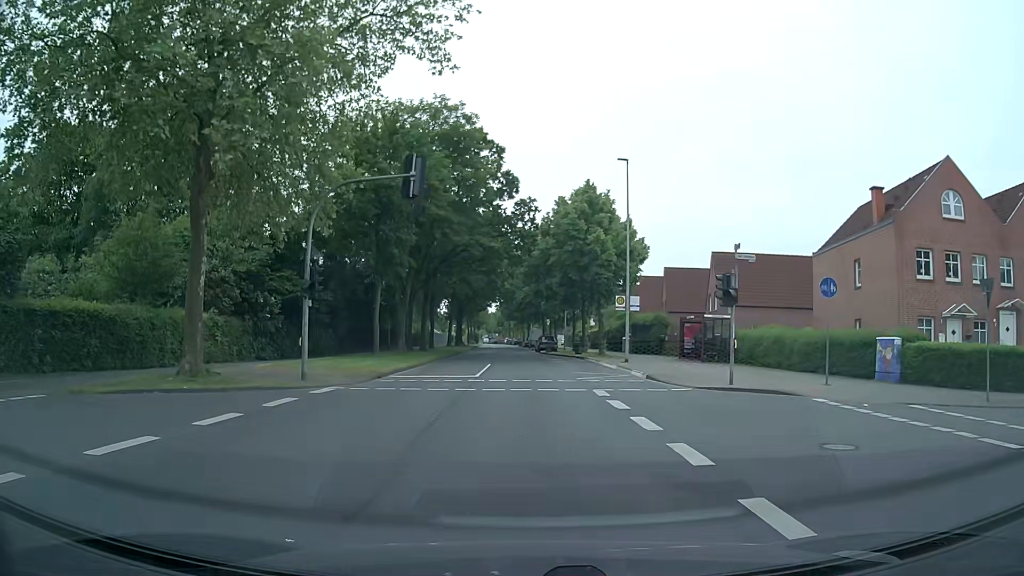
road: tertiary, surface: asphalt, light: Day
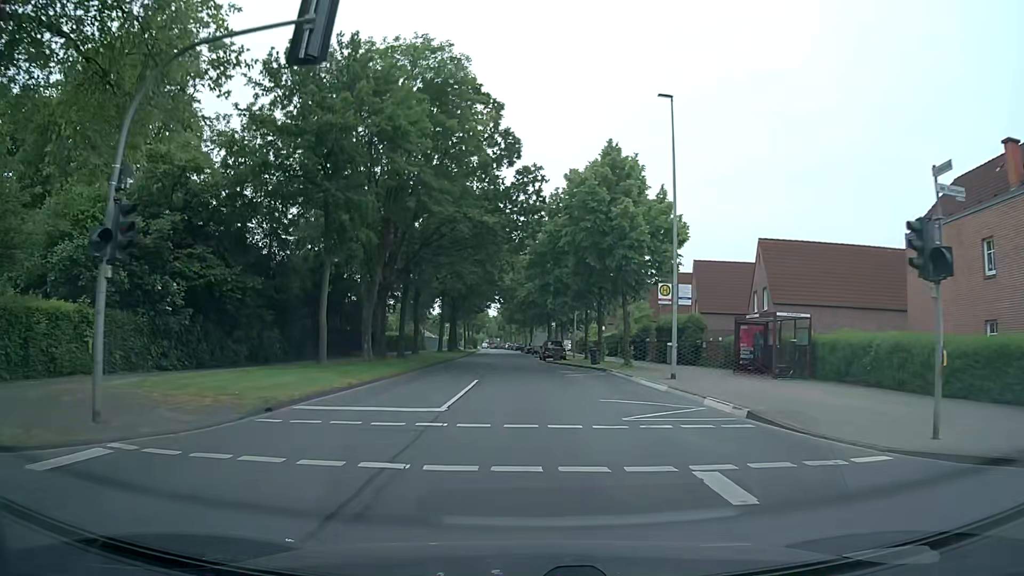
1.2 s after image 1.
(0.0, +10.6) m; 0°
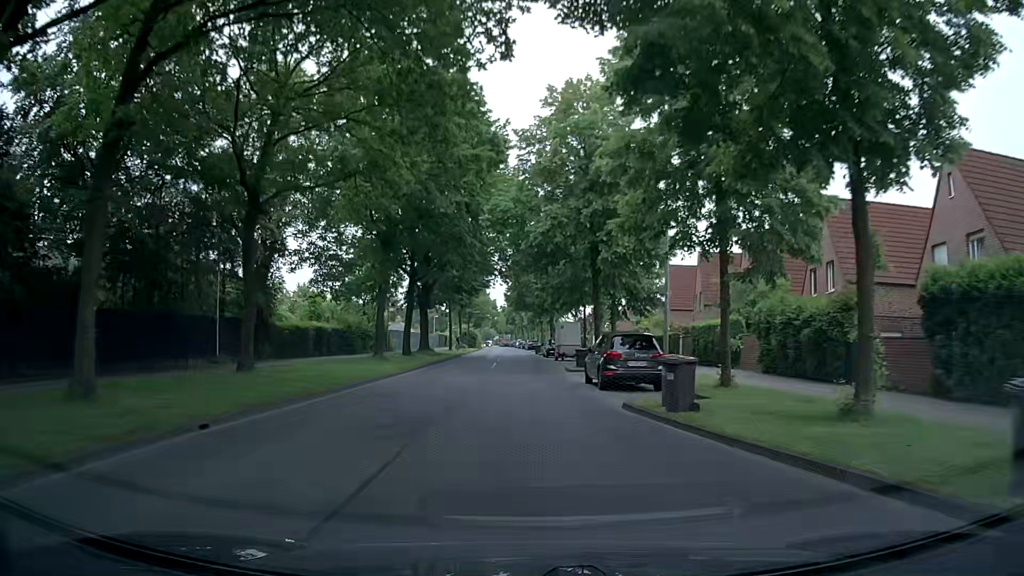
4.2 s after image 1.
(-0.2, +33.8) m; -1°
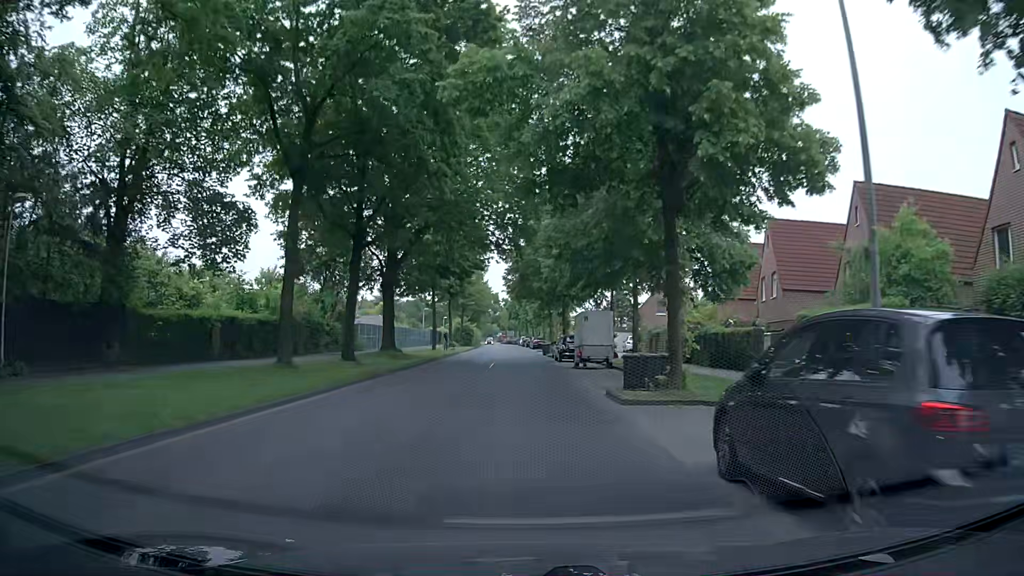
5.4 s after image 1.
(-0.1, +14.4) m; -1°
(0, +10) (0, +20) (0, +30) (0, +40) (0, +50) (-1, +60) (-1, +70) (-1, +80) (-2, +90) (-2, +100) m
